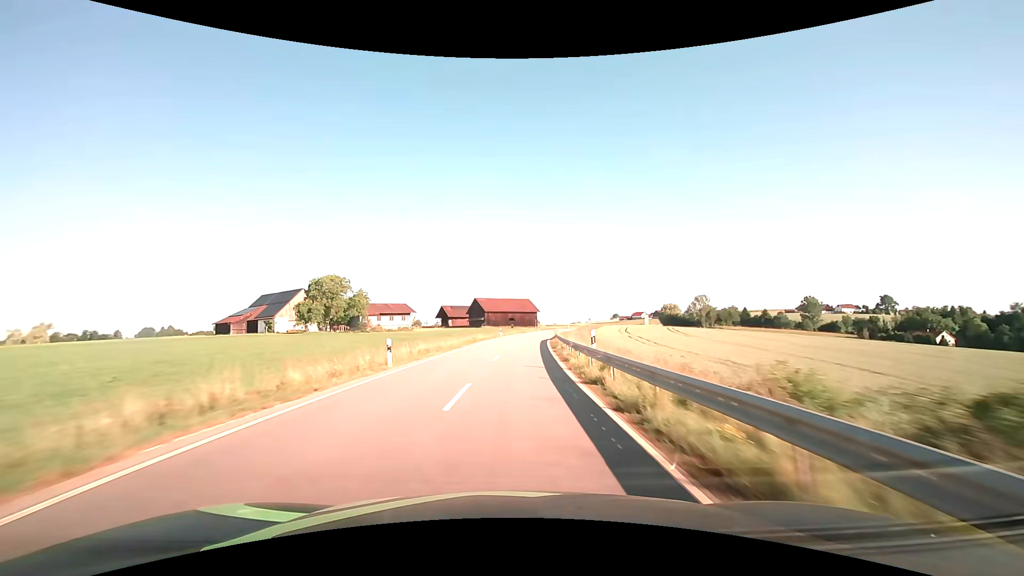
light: Day
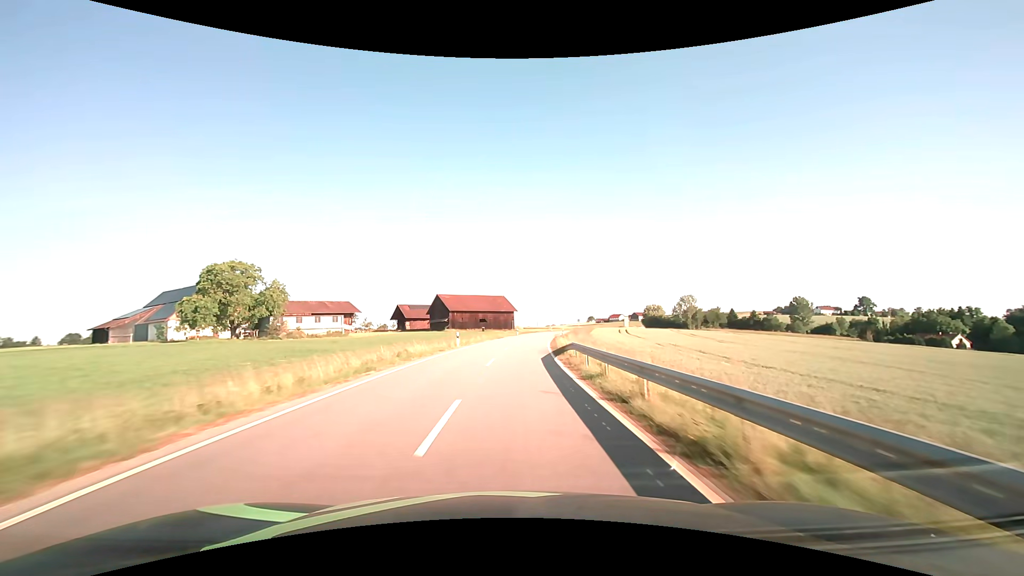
(+0.7, +27.1) m; +3°
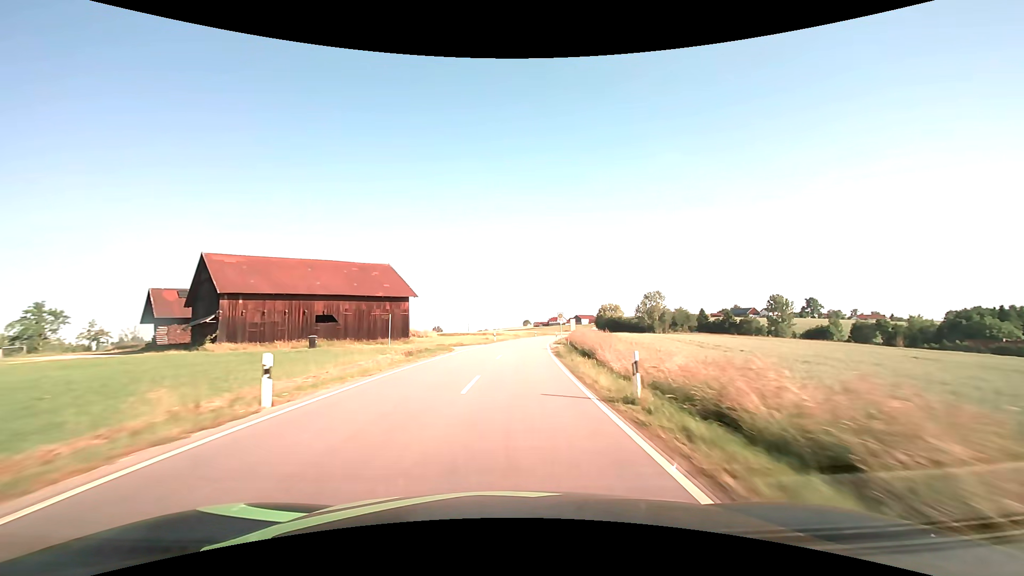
(+4.7, +67.7) m; +8°
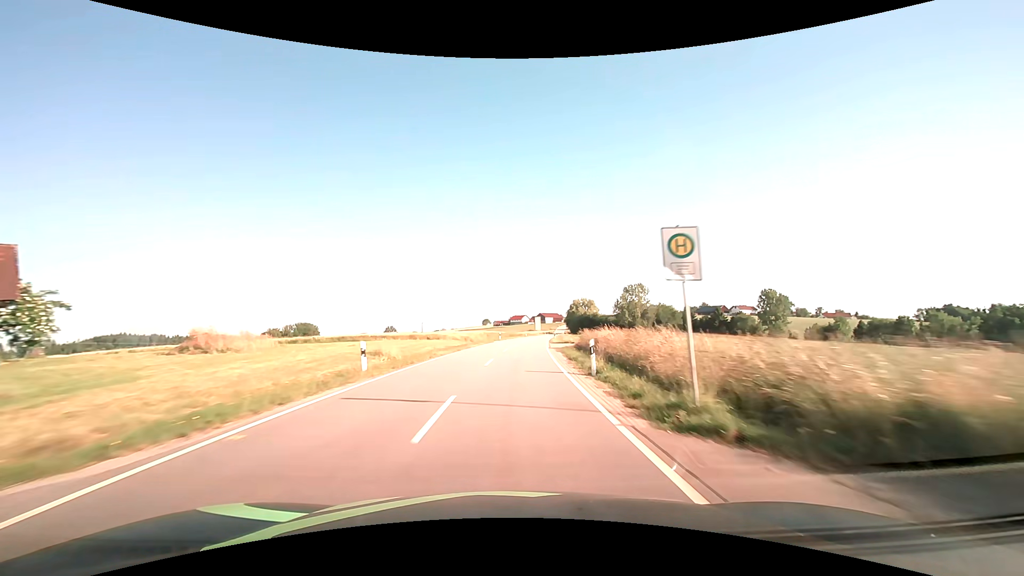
(+1.7, +40.9) m; +5°
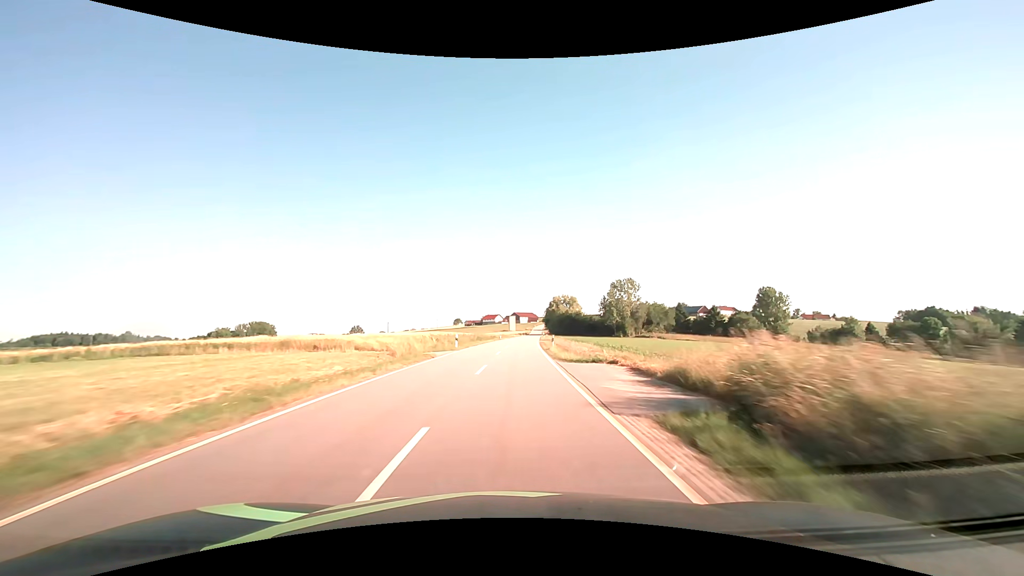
(+0.8, +27.3) m; +3°
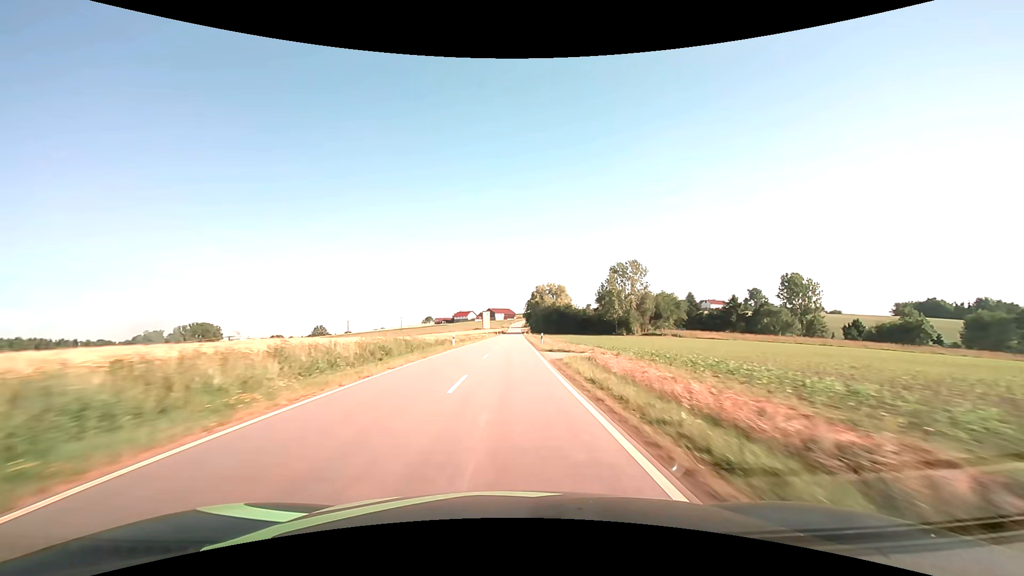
(+1.2, +41.1) m; +3°
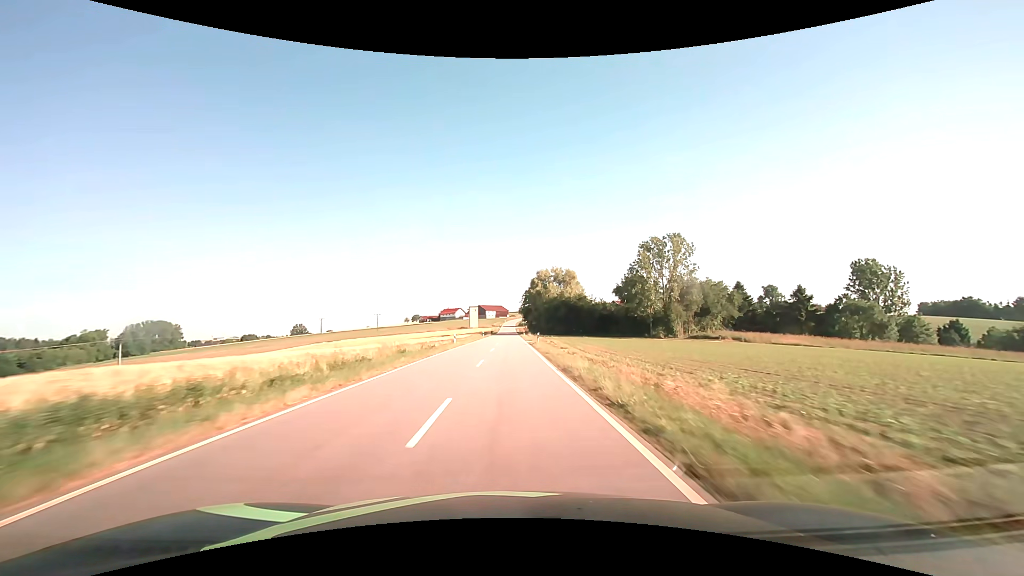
(+0.3, +41.2) m; +1°
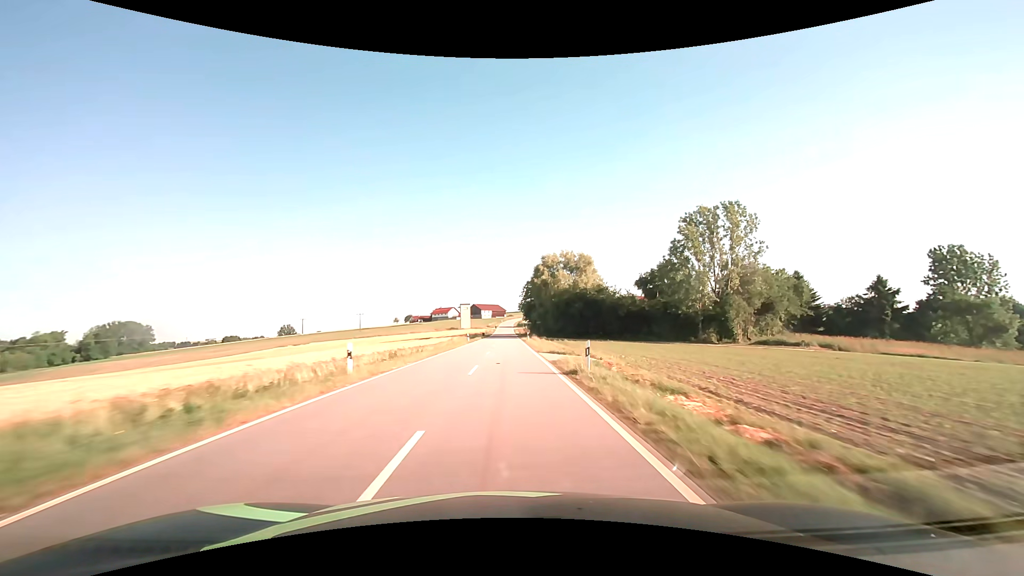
(+0.1, +27.5) m; 0°
(0, +10) (0, +20) (0, +30) (0, +40) (0, +50) (0, +60) (0, +70) (0, +80) (0, +90) (0, +100) m
